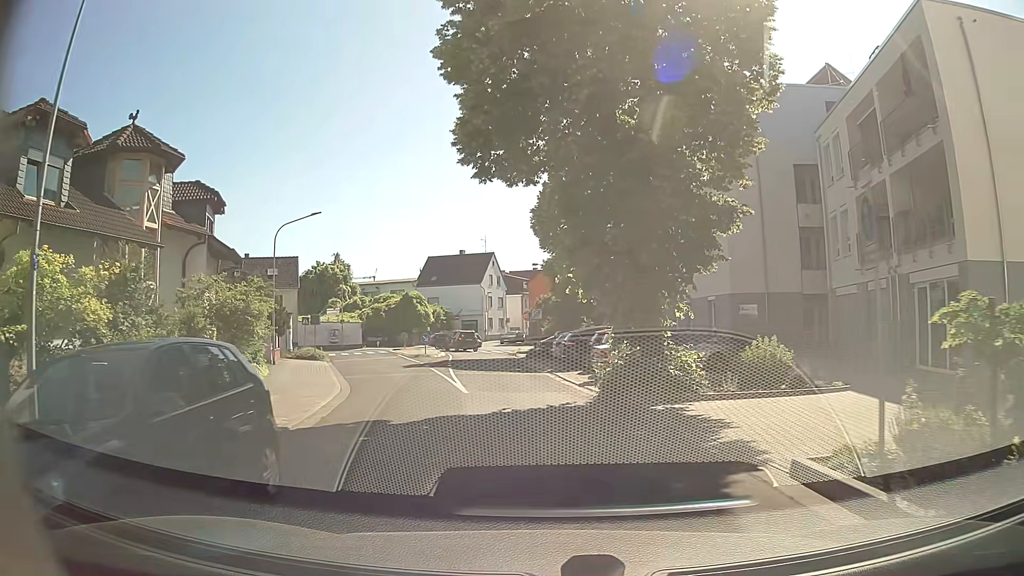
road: residential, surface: asphalt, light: Day
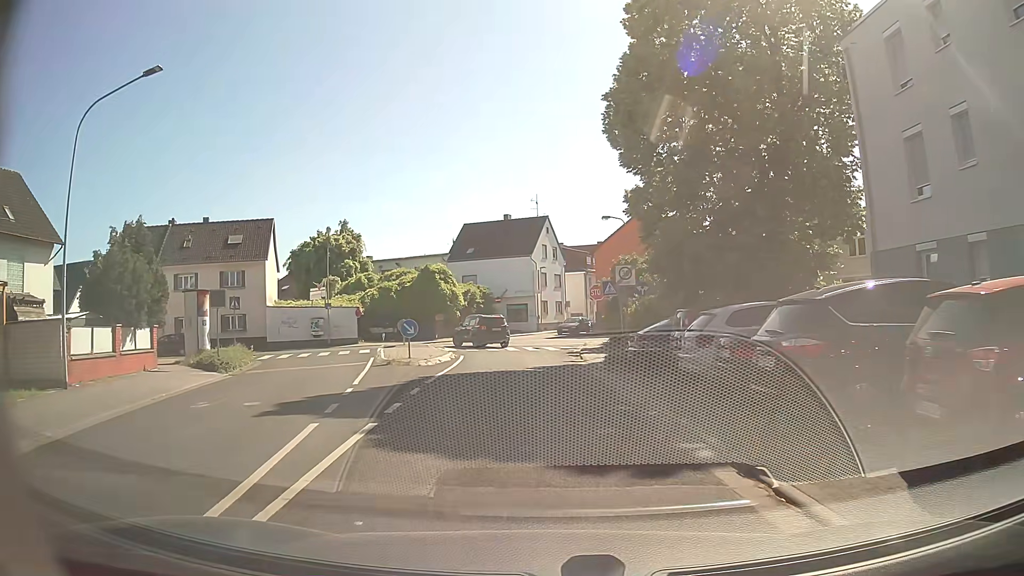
(-1.0, +20.6) m; -4°
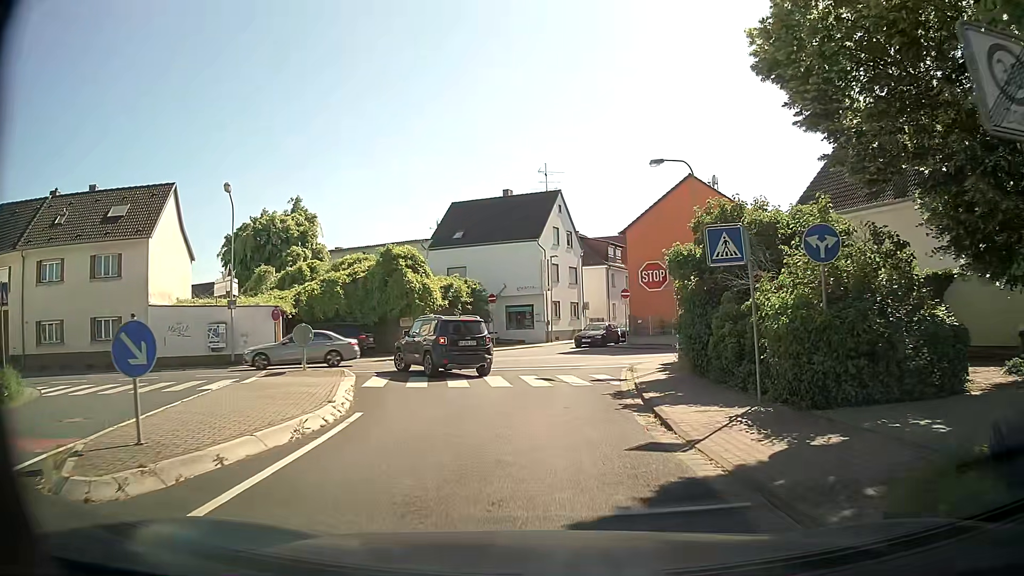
(-0.4, +16.2) m; -1°
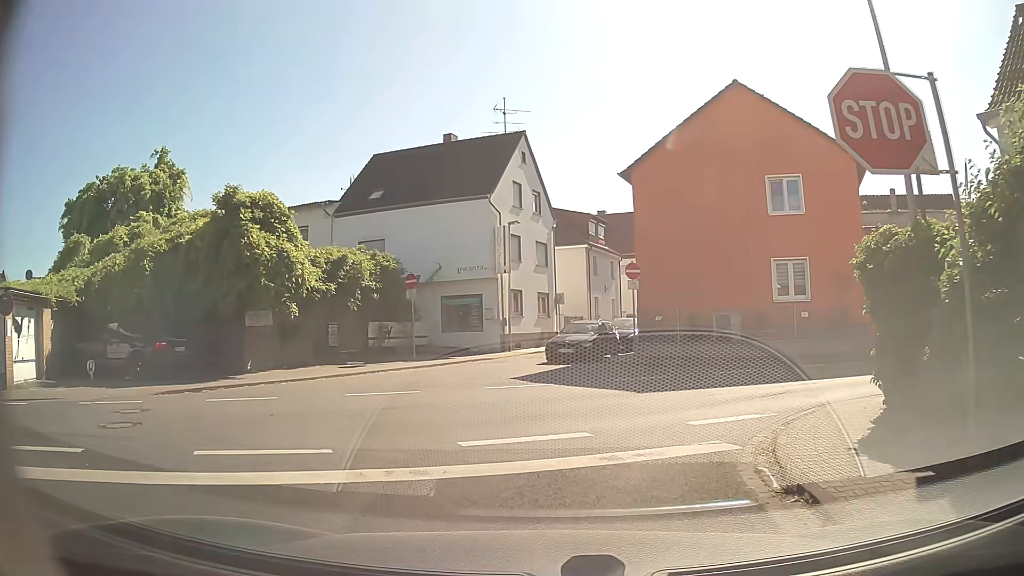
(+0.4, +16.0) m; +4°
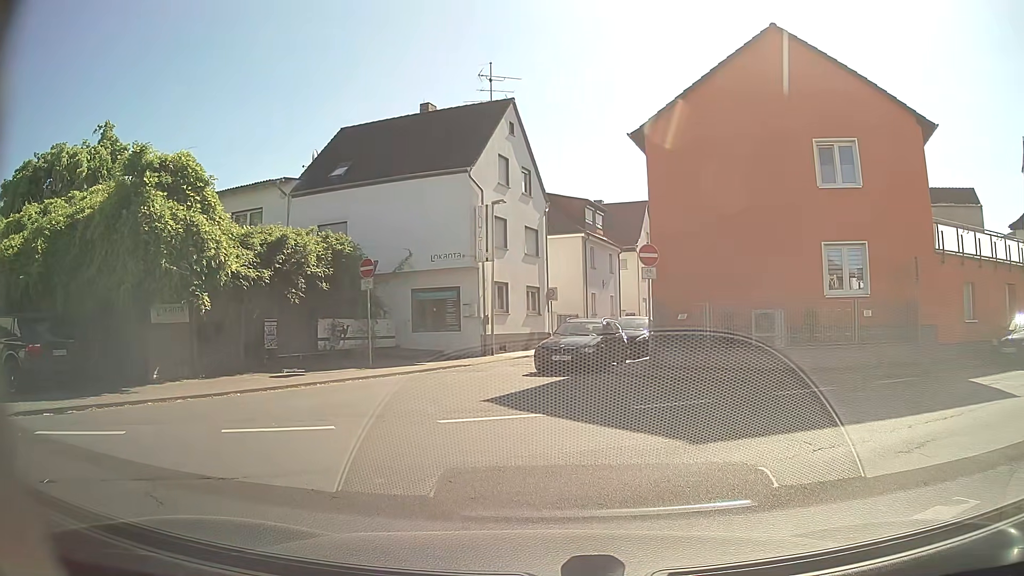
(0.0, +4.9) m; +1°
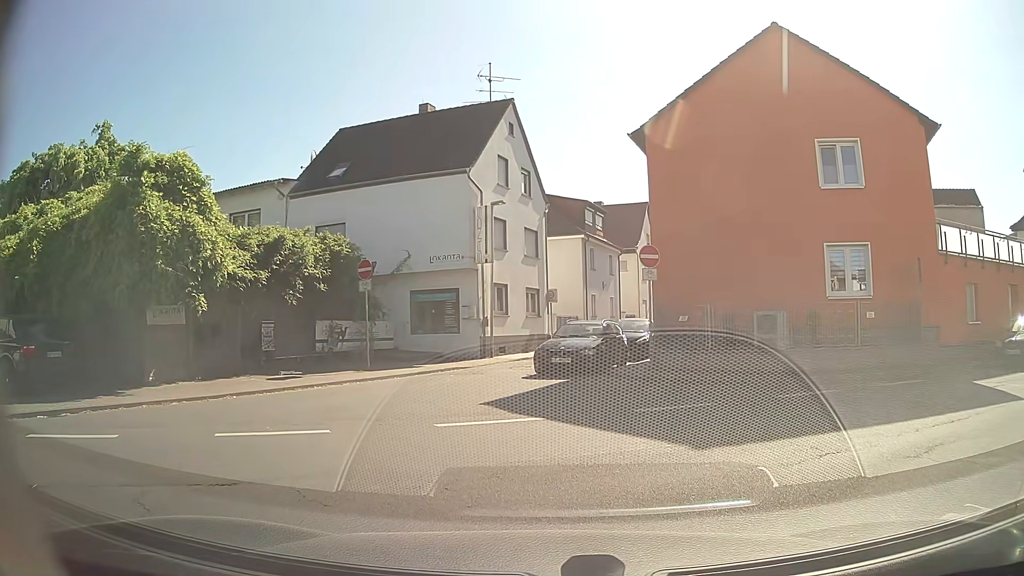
(0.0, +0.2) m; 0°
(+4, +9) (+13, +13) (+22, +17) (+31, +22) (+39, +27) (+48, +32) (+56, +38) (+65, +43) (+73, +48) (+82, +54) m
